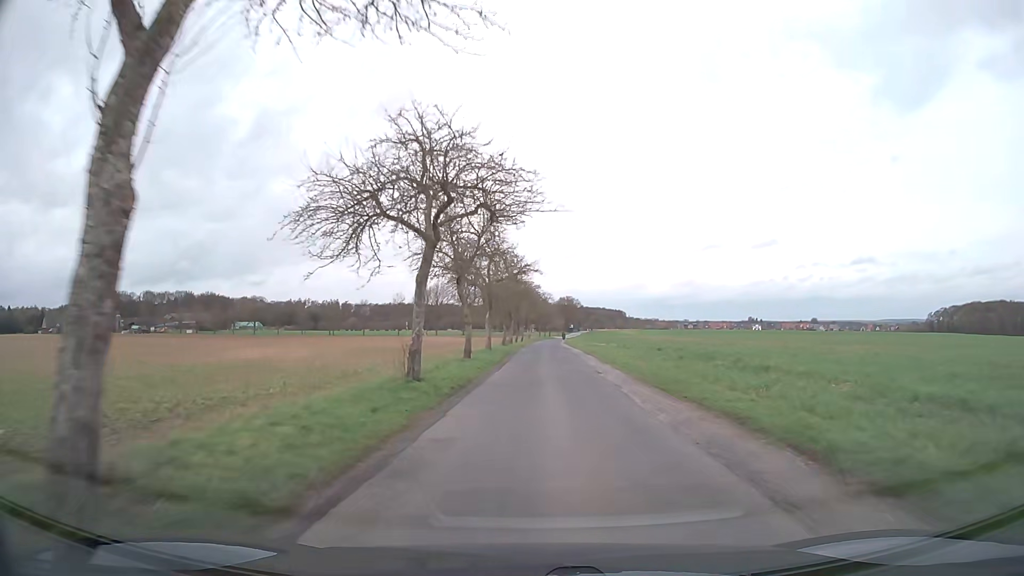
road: unclassified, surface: asphalt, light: Day
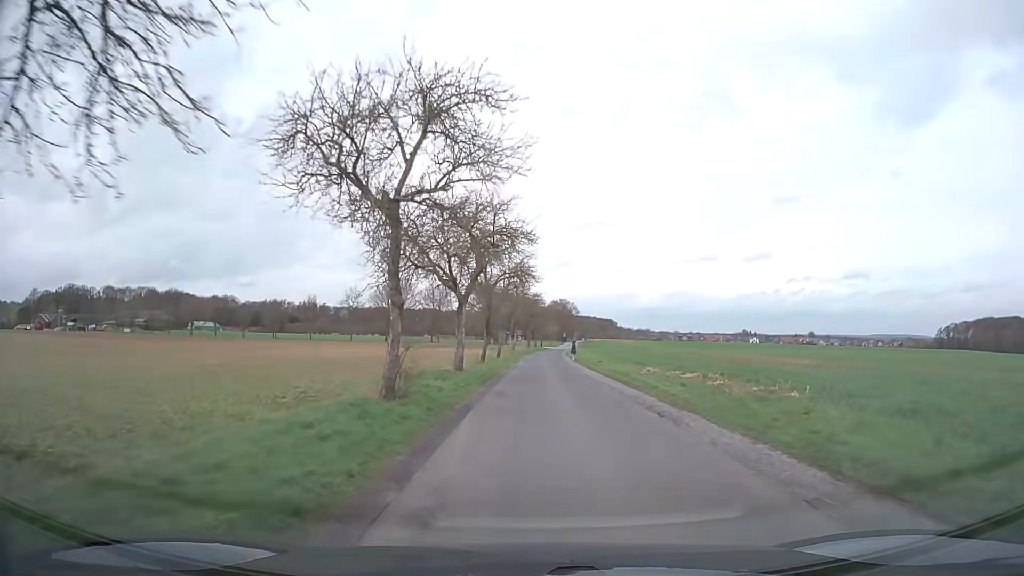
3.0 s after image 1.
(+0.2, +40.9) m; +1°
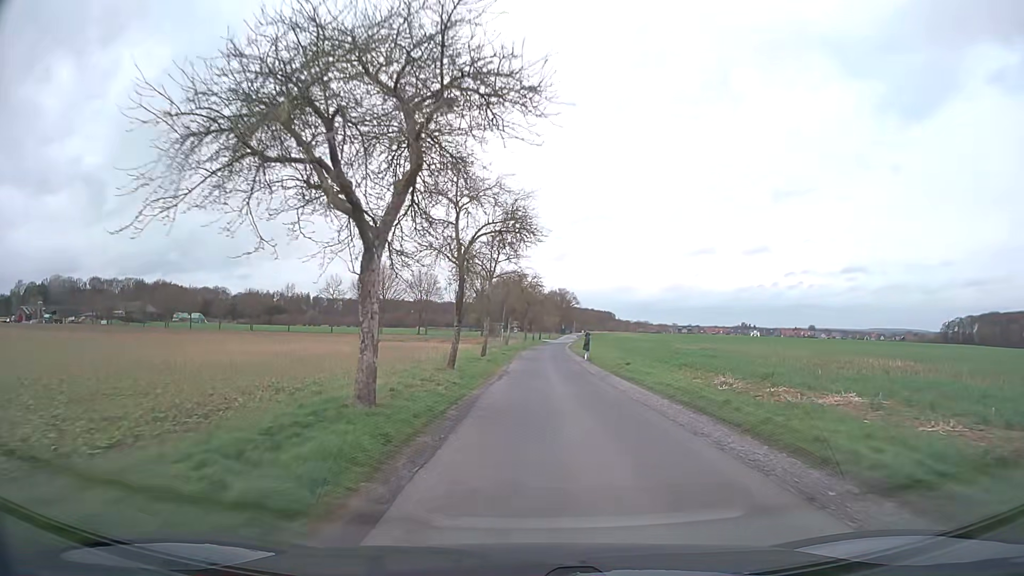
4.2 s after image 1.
(0.0, +14.0) m; 0°
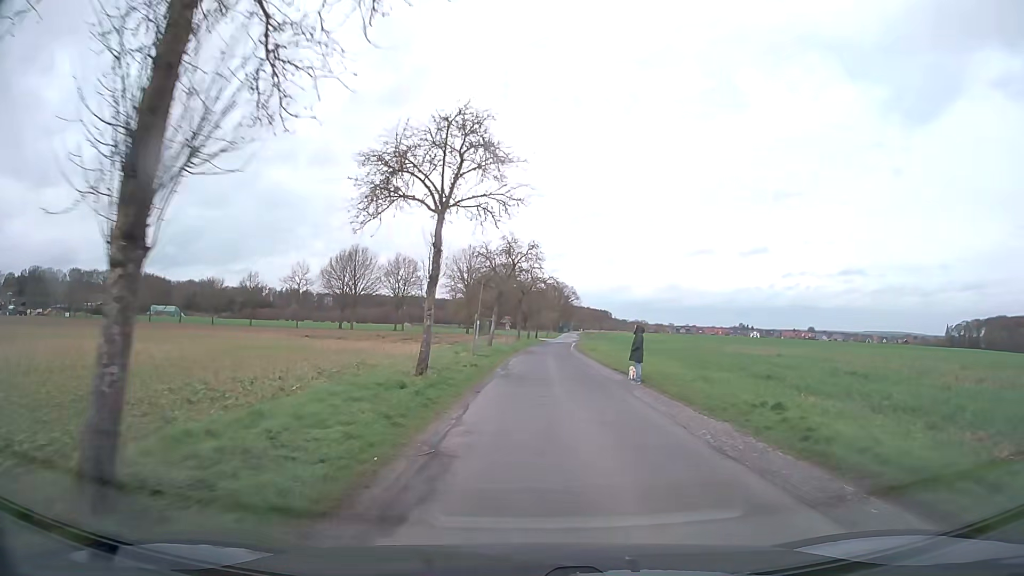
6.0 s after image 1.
(0.0, +19.6) m; 0°
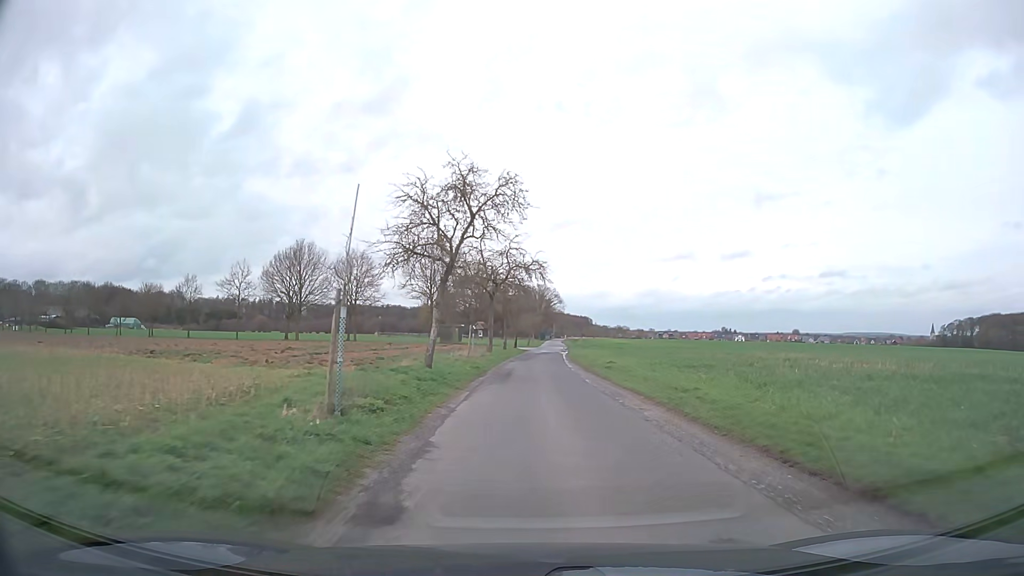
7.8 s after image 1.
(+0.2, +19.5) m; +2°
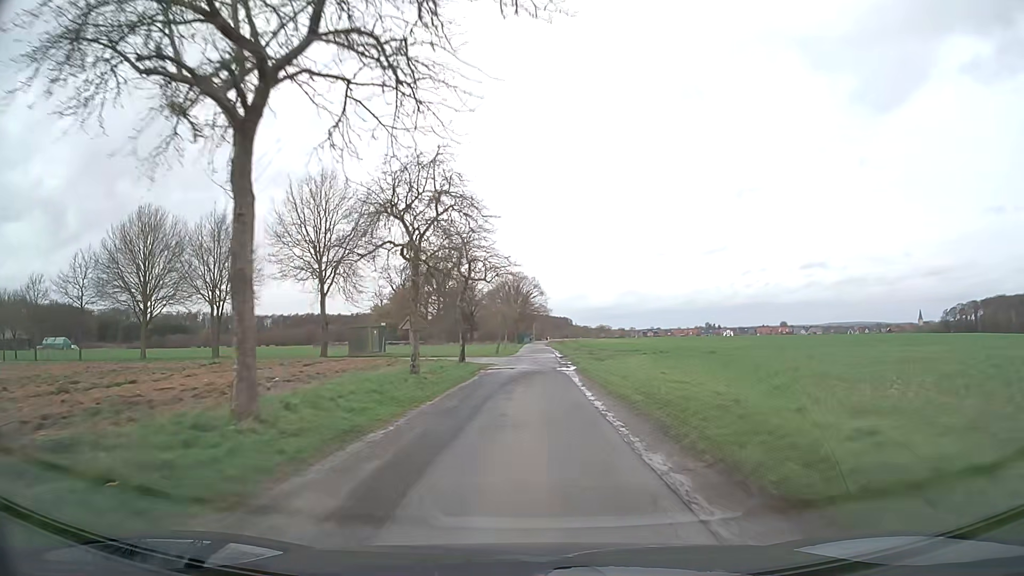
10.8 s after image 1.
(+0.9, +39.3) m; +2°
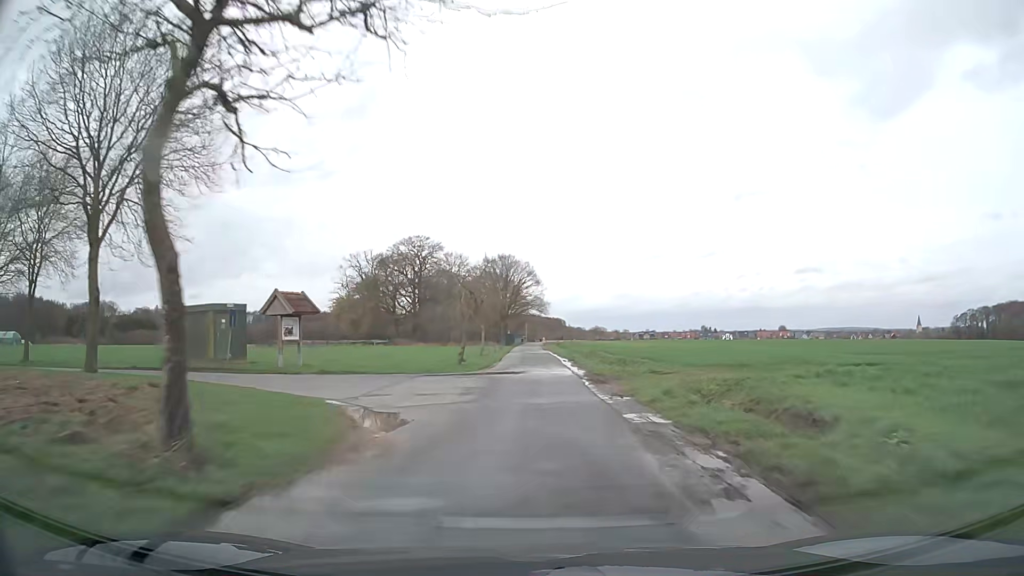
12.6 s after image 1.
(0.0, +28.4) m; 0°
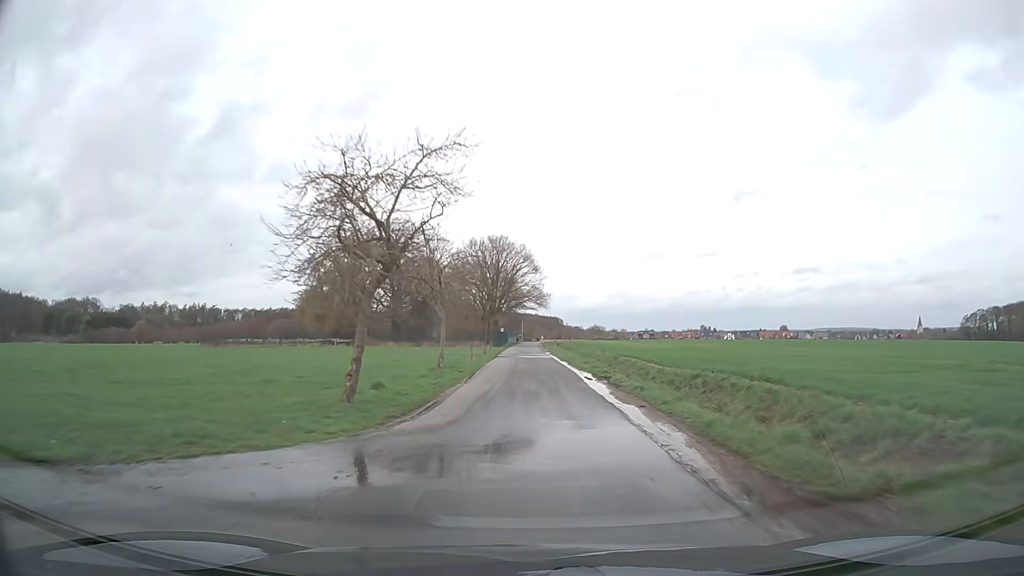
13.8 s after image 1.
(+0.1, +19.8) m; +1°
(0, +10) (0, +20) (0, +30) (0, +40) (0, +50) (-1, +60) (-1, +70) (-1, +80) (-1, +90) (-1, +100) m
